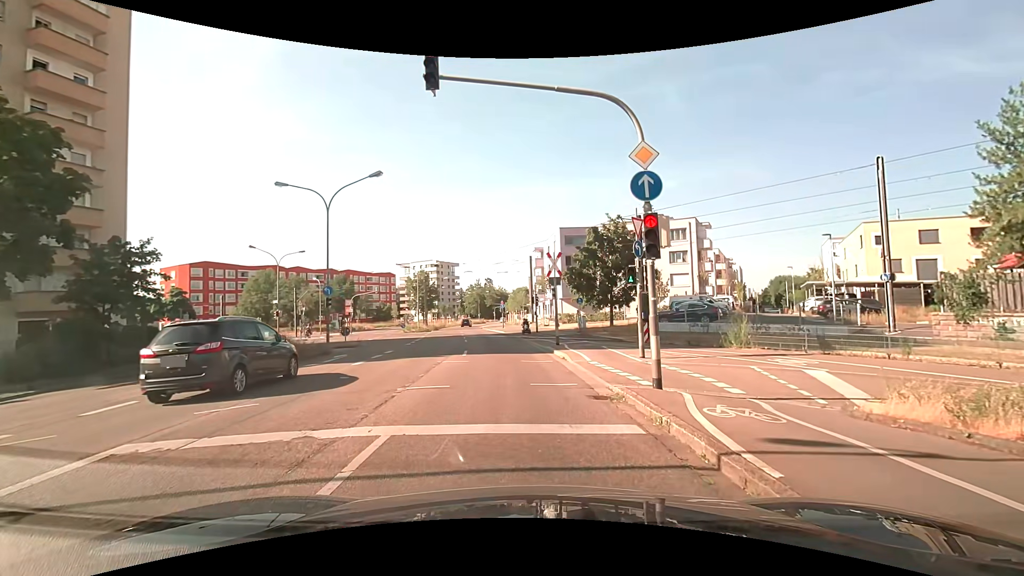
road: secondary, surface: asphalt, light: Day
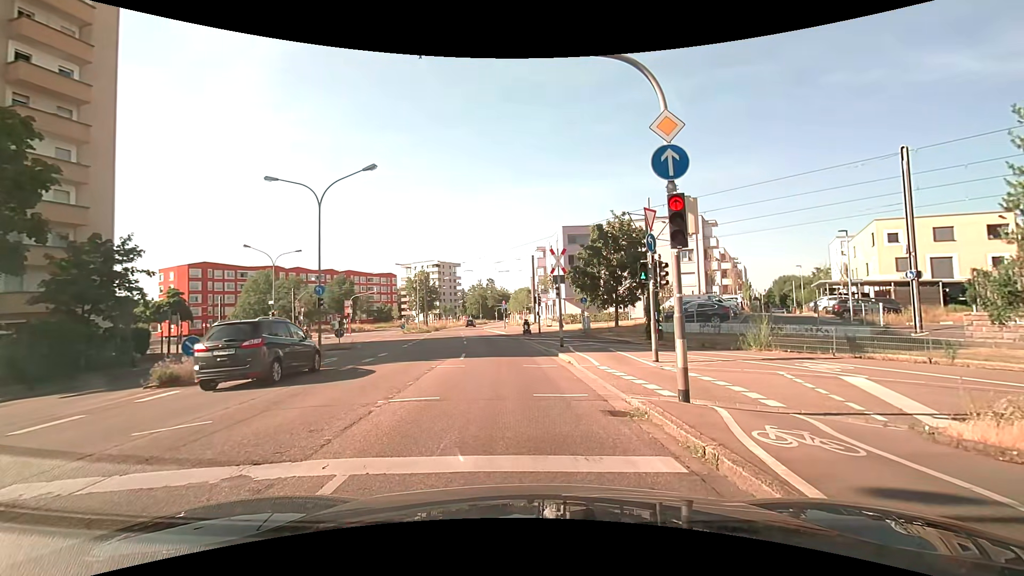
(0.0, +1.3) m; -2°
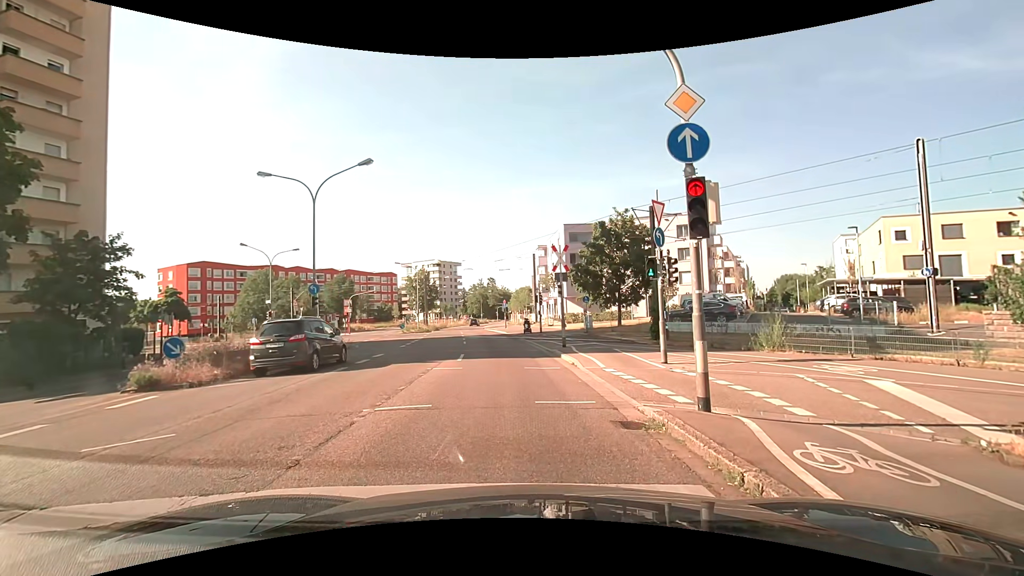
(0.0, +0.8) m; -1°
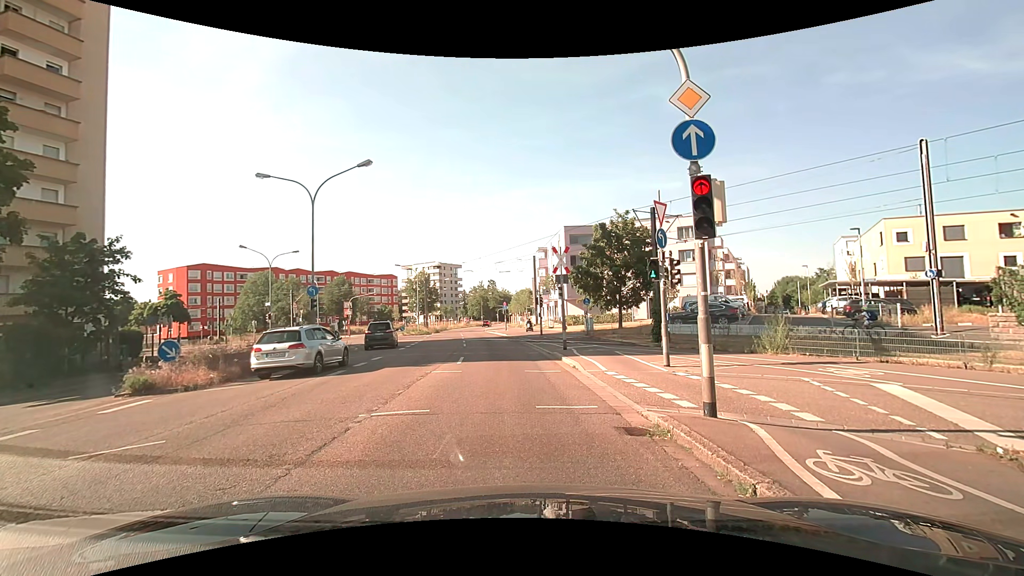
(0.0, +0.3) m; 0°
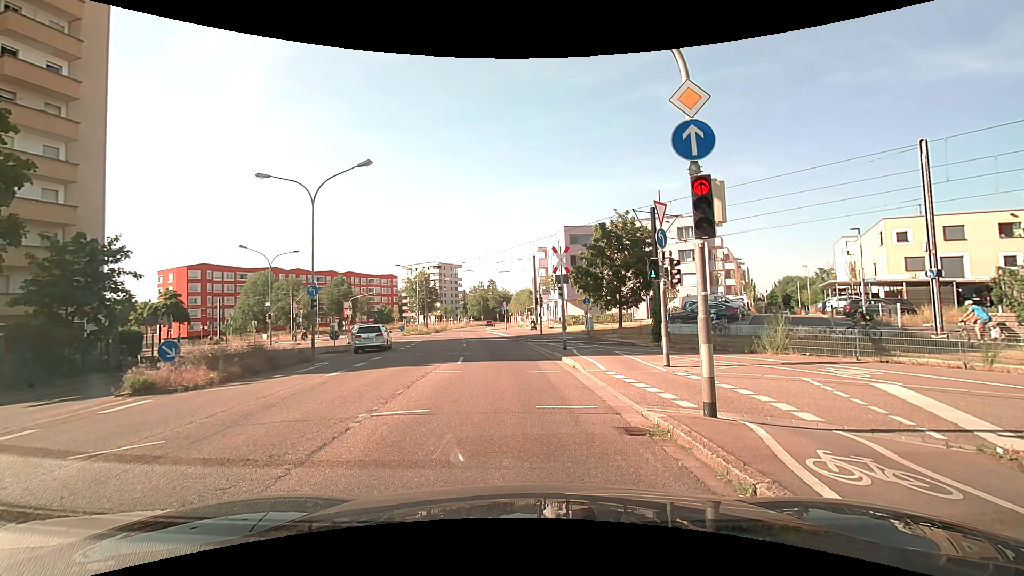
(0.0, 0.0) m; 0°
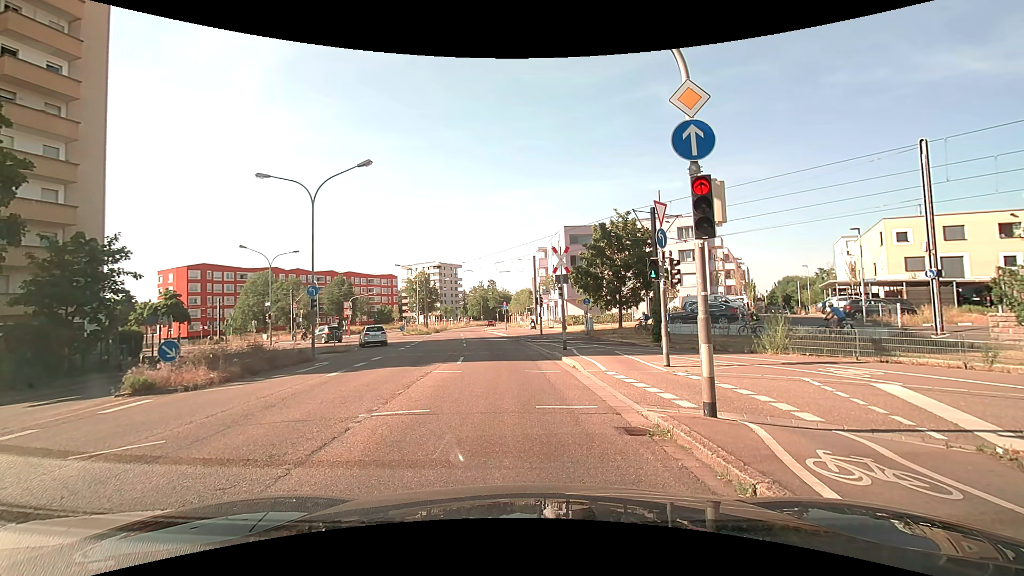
(0.0, 0.0) m; 0°
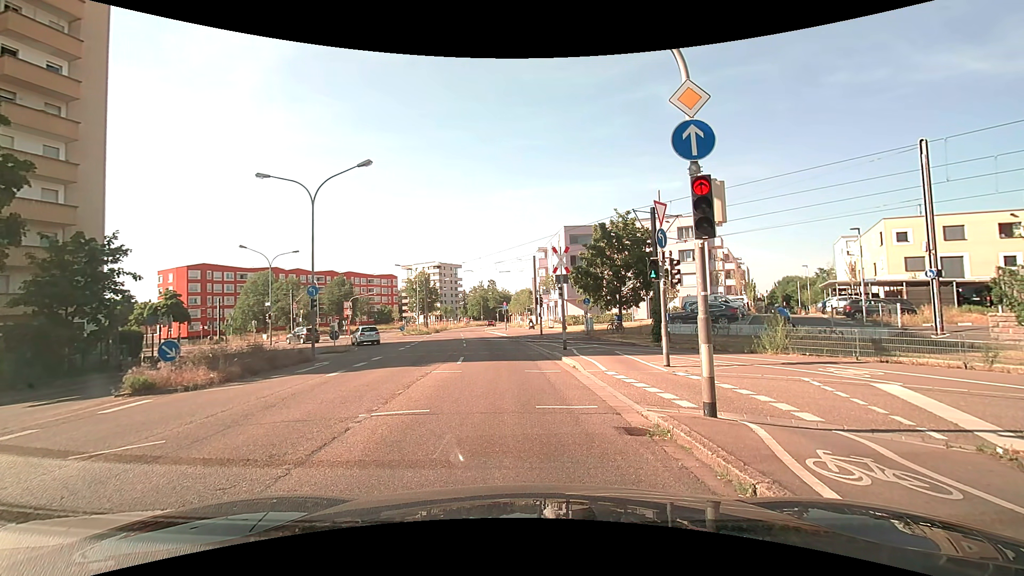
(0.0, 0.0) m; 0°
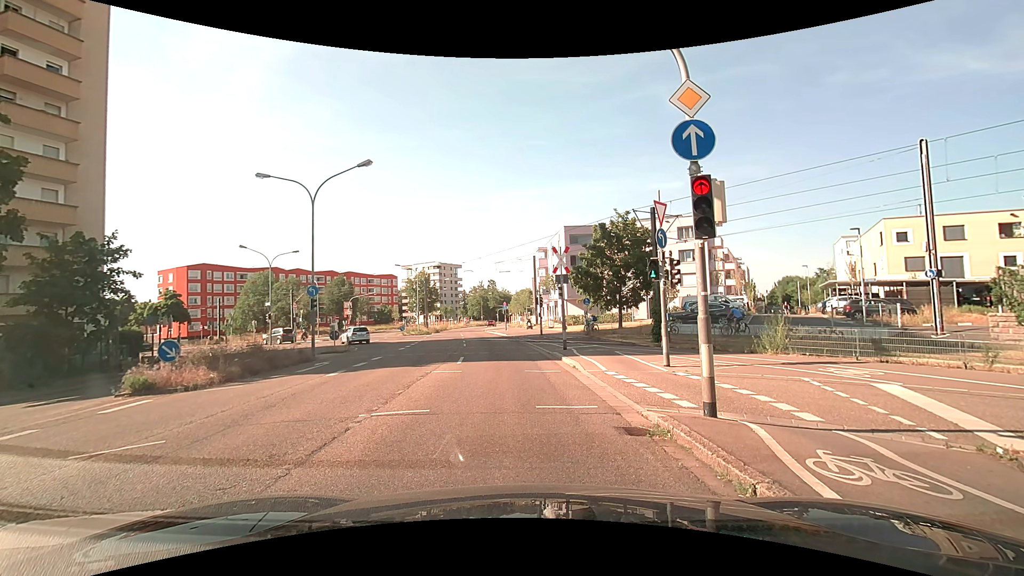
(0.0, 0.0) m; 0°
